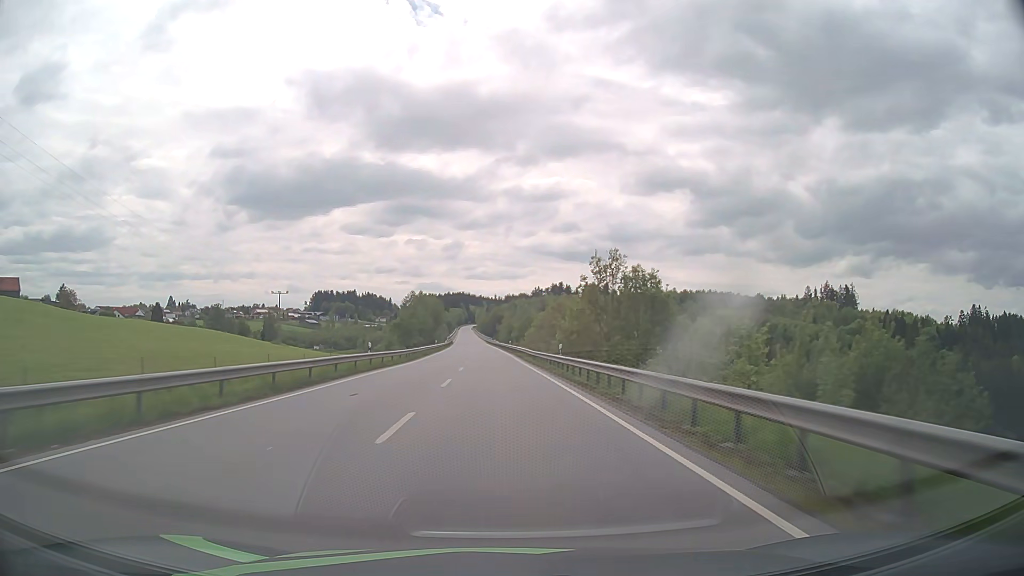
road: primary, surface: asphalt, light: Day
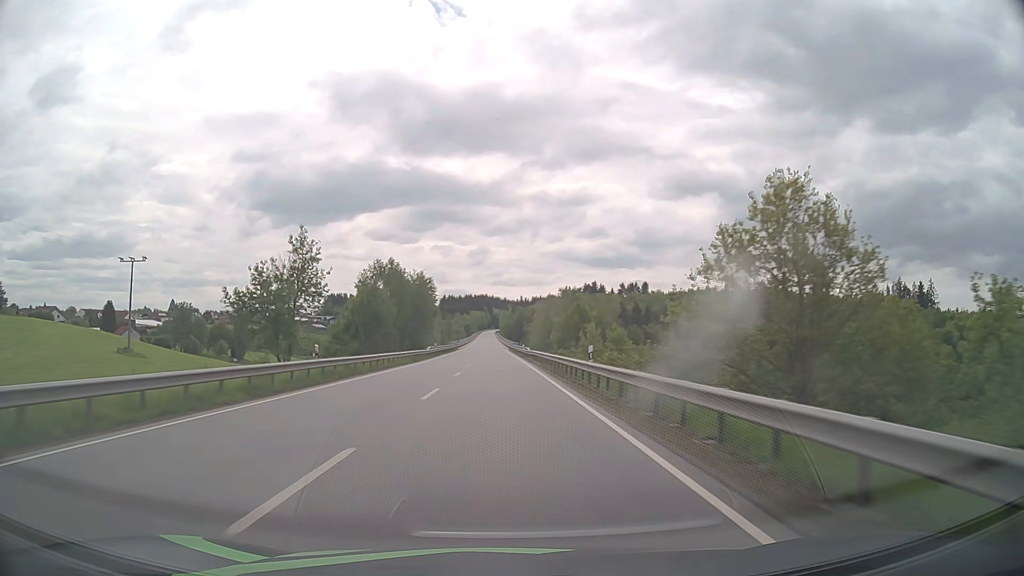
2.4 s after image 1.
(-1.2, +63.5) m; -2°
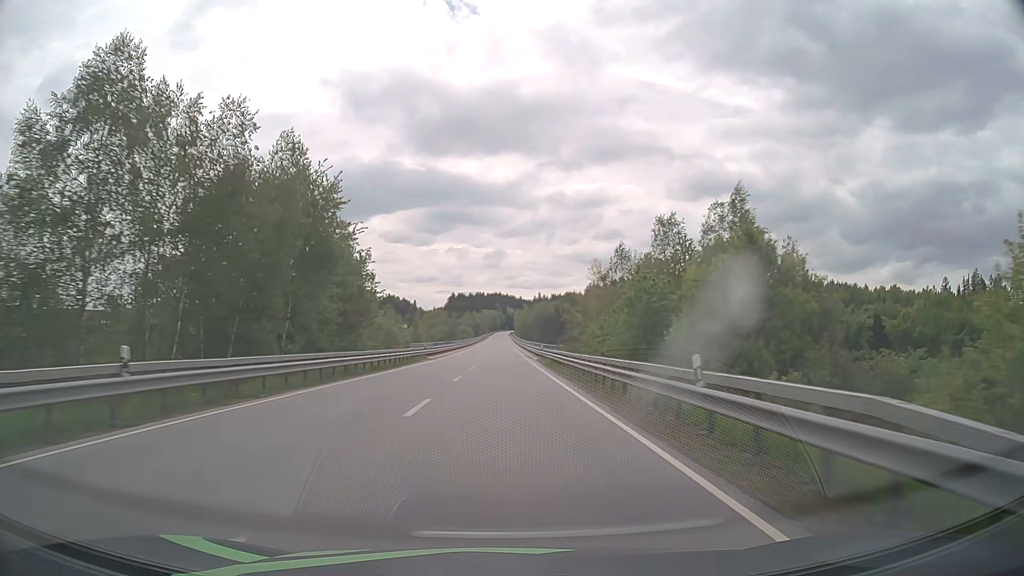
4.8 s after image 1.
(-0.9, +63.1) m; -1°
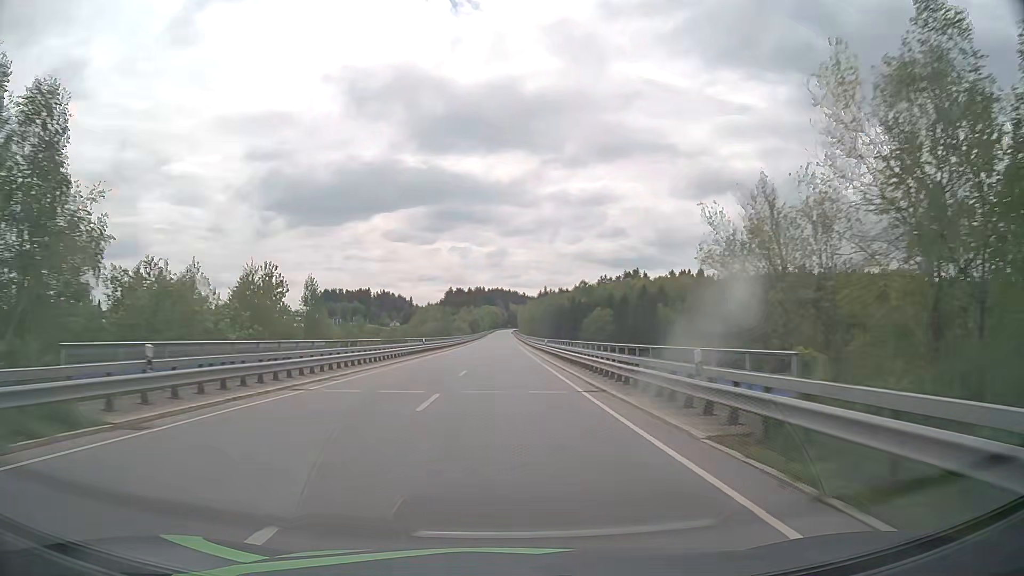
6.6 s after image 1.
(-0.2, +46.8) m; 0°
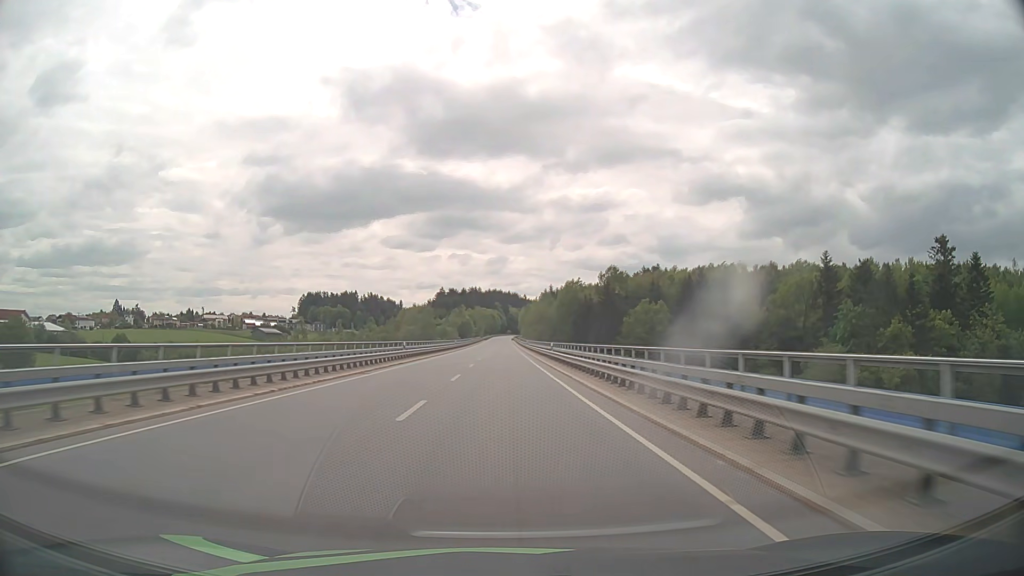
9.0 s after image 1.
(0.0, +61.7) m; 0°
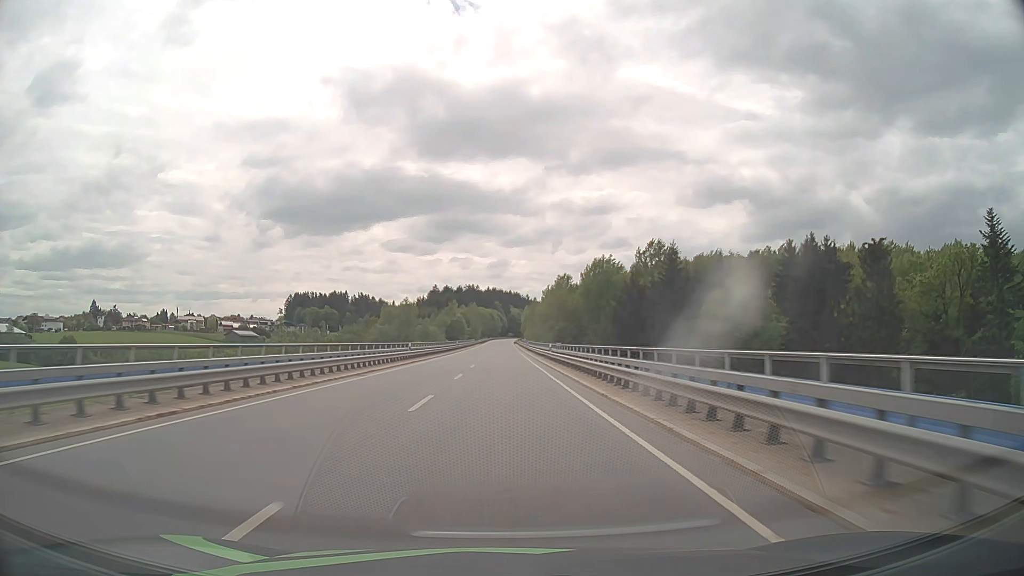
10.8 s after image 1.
(0.0, +46.1) m; 0°
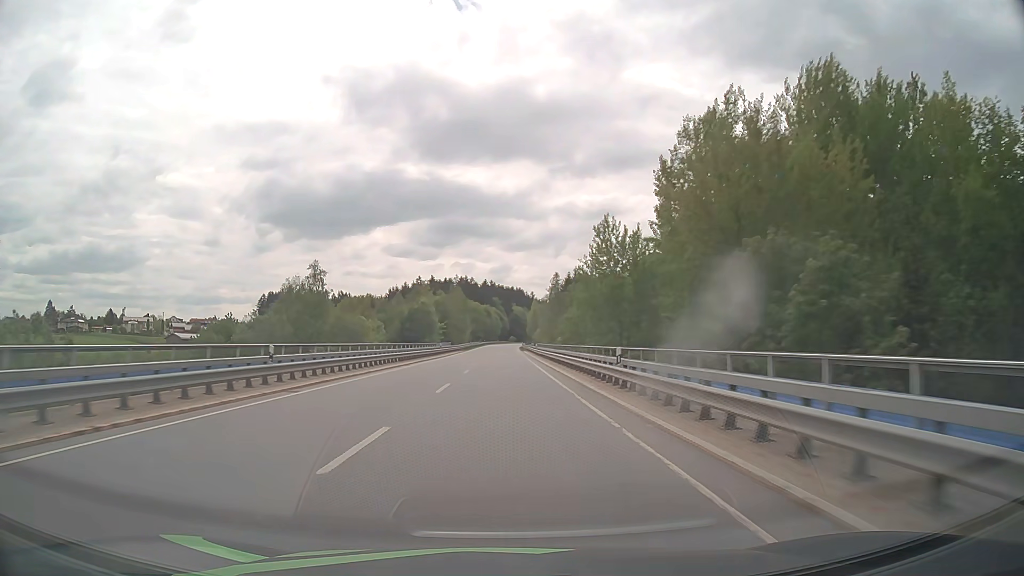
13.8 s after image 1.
(0.0, +77.4) m; 0°
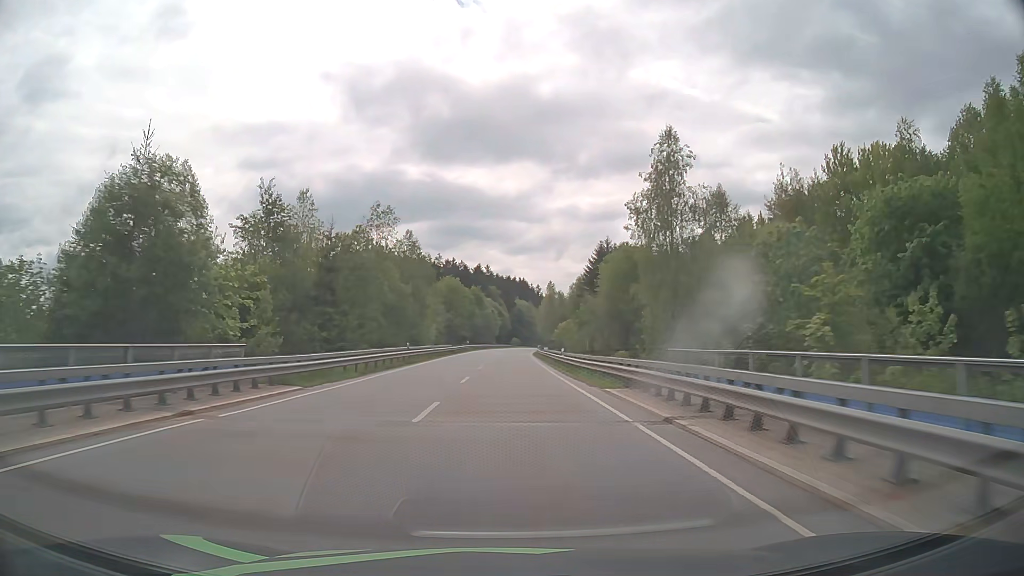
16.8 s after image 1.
(-0.4, +78.0) m; 0°
(0, +10) (0, +20) (0, +30) (0, +40) (0, +50) (0, +60) (+1, +70) (+1, +80) (+1, +90) (+2, +100) m
